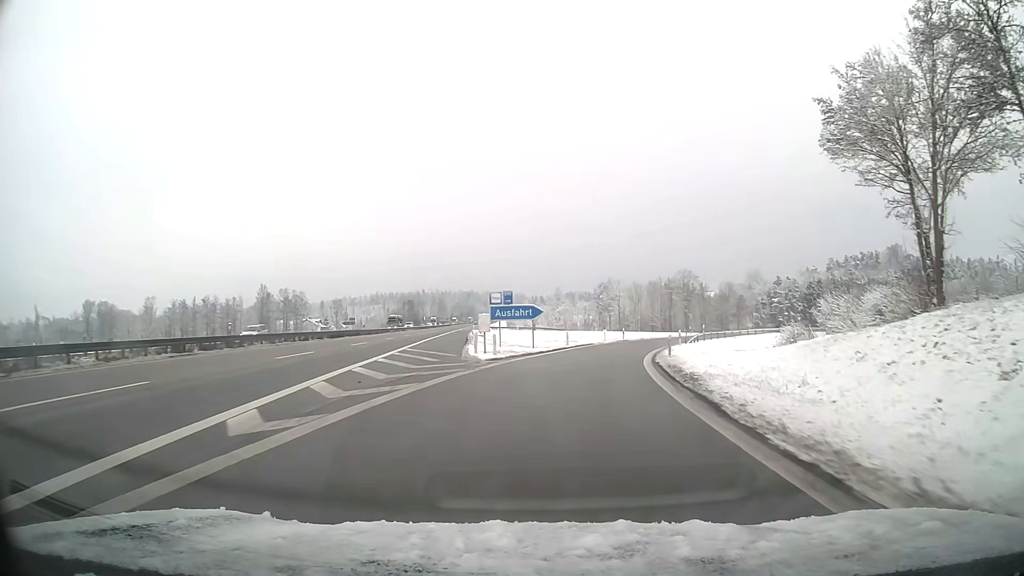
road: motorway_link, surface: asphalt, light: Day
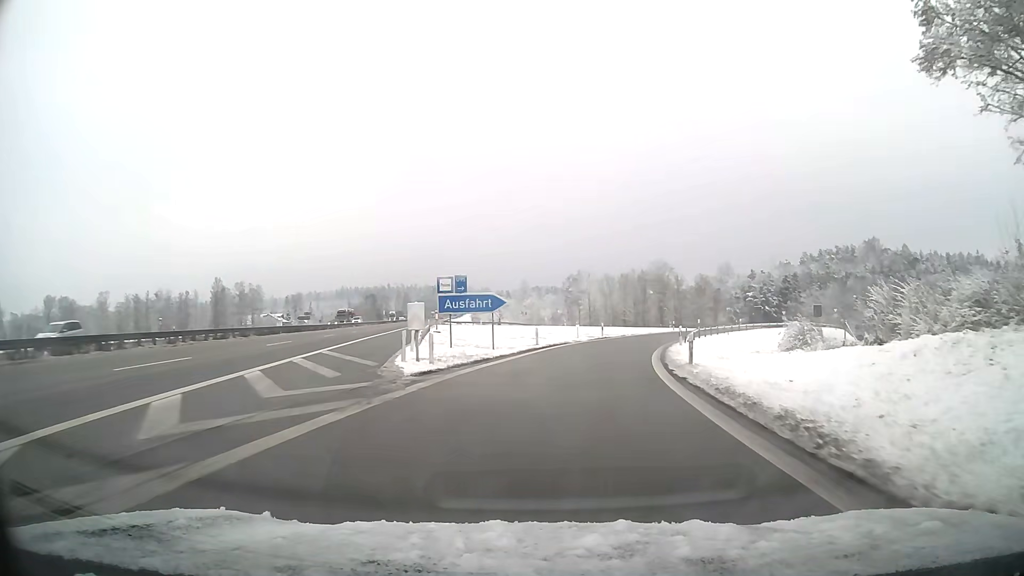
(+0.3, +9.4) m; +3°
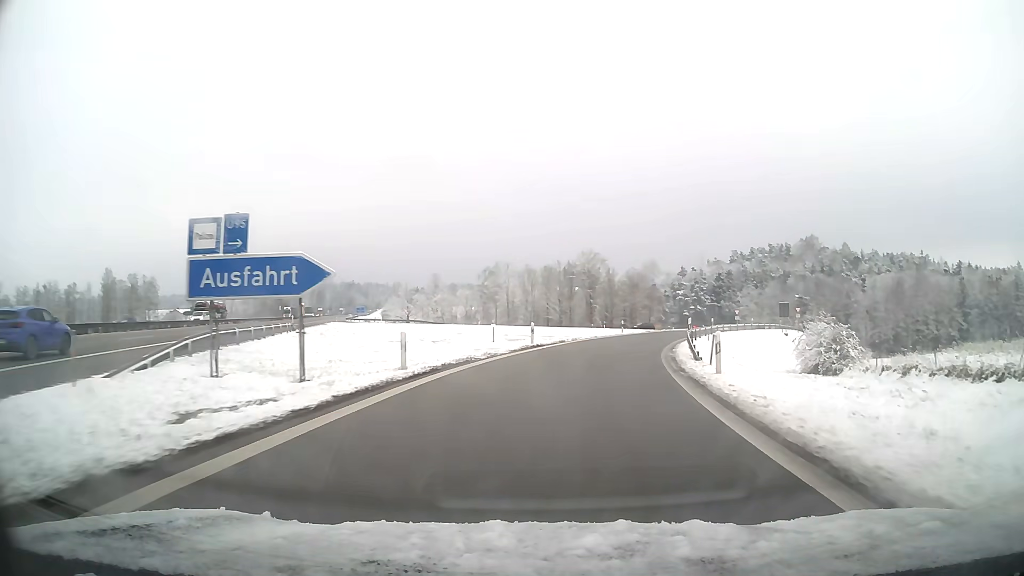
(+1.1, +18.7) m; +7°
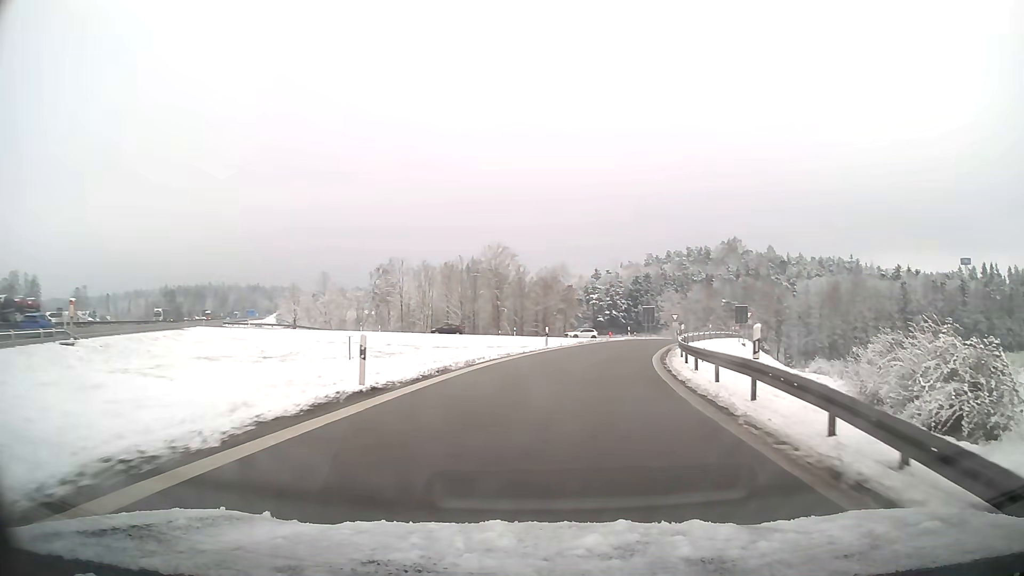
(+1.3, +18.6) m; +8°
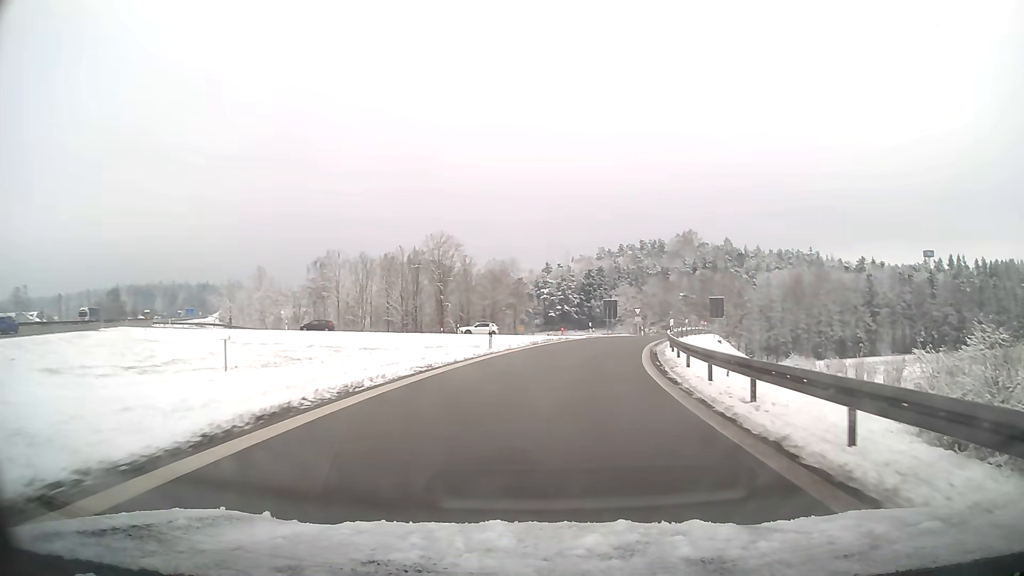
(+0.3, +9.3) m; +4°
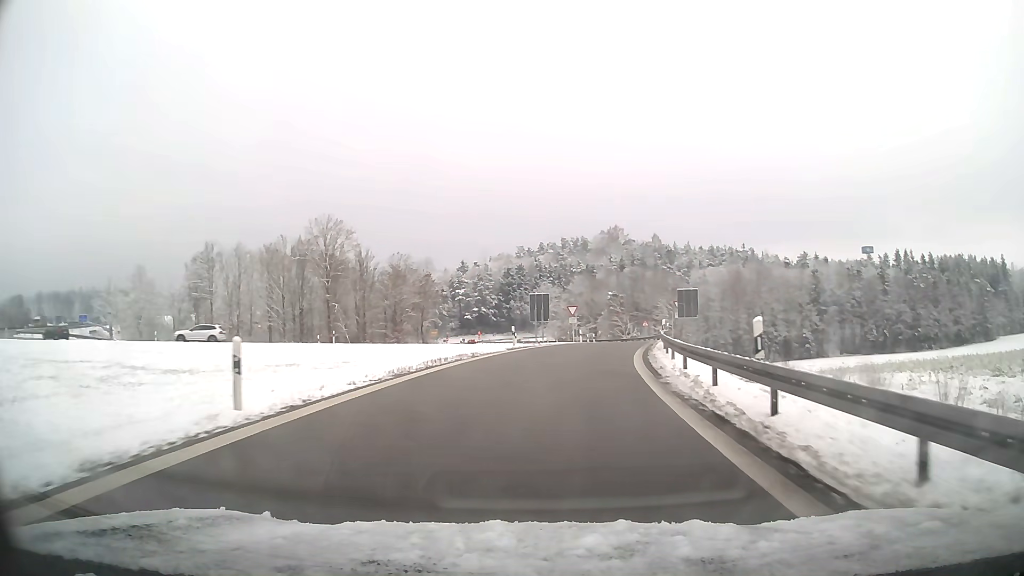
(+1.1, +18.5) m; +7°
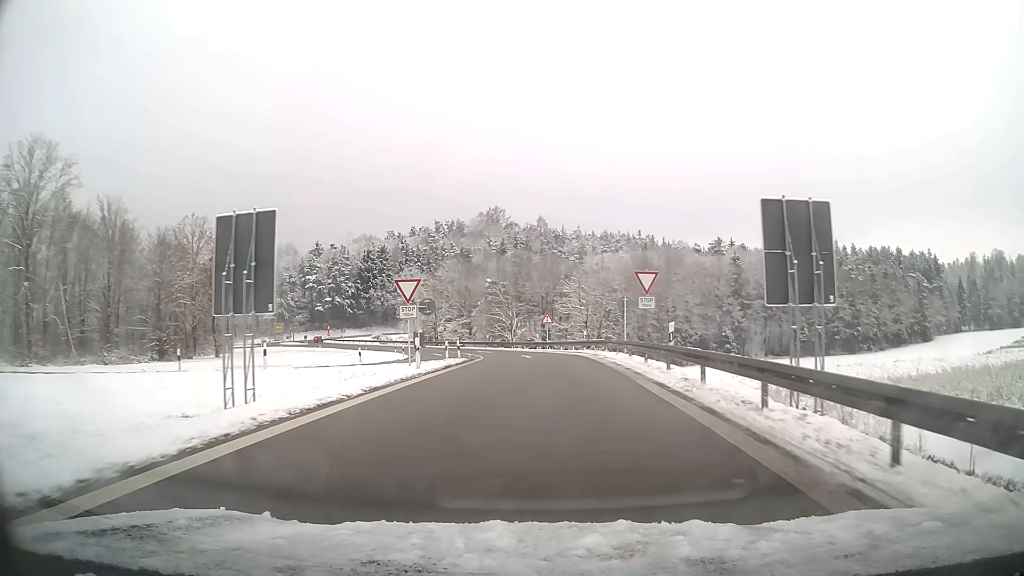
(+3.3, +35.7) m; +9°
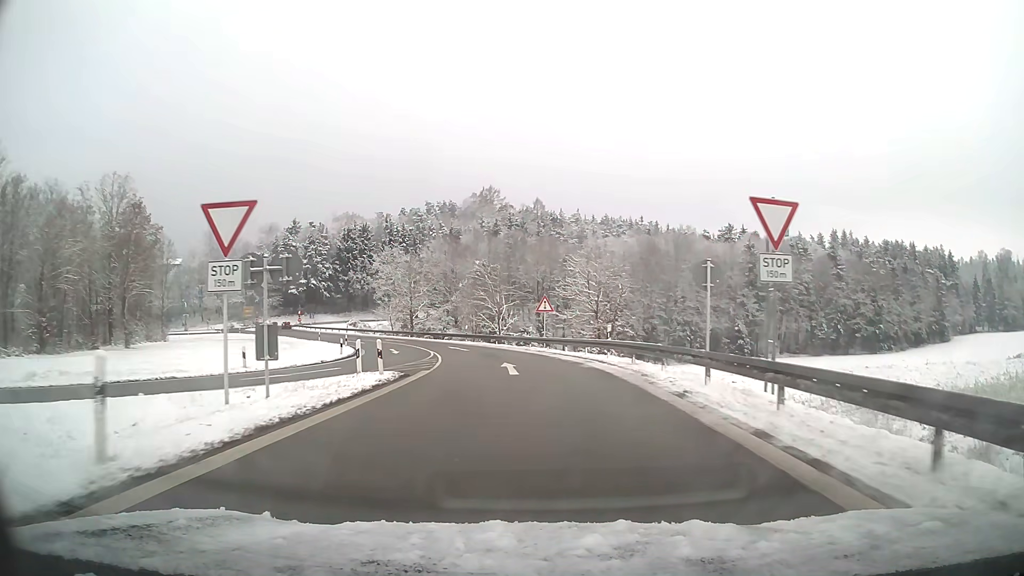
(+0.1, +16.6) m; 0°
(0, +10) (-1, +20) (-2, +30) (-4, +40) (-7, +49) (-11, +58) (-15, +67) (-20, +76) (-26, +84) (-31, +93) m
